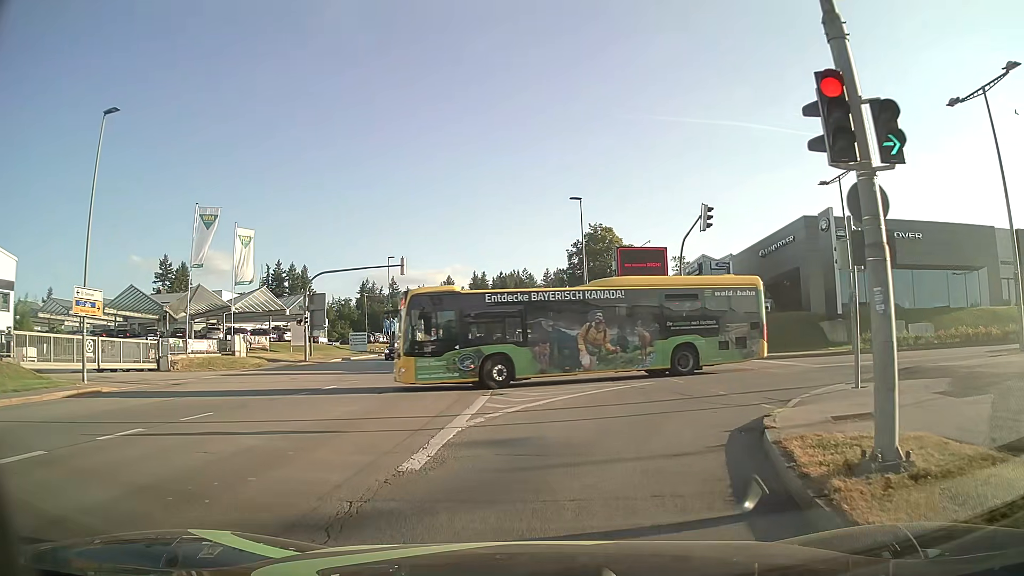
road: tertiary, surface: asphalt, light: Day
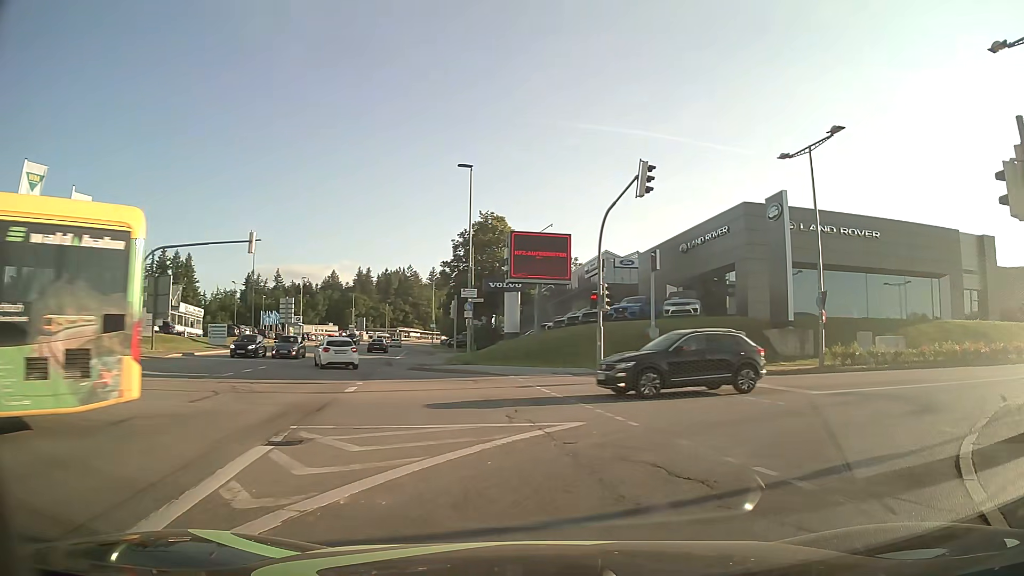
(+0.3, +8.4) m; +8°
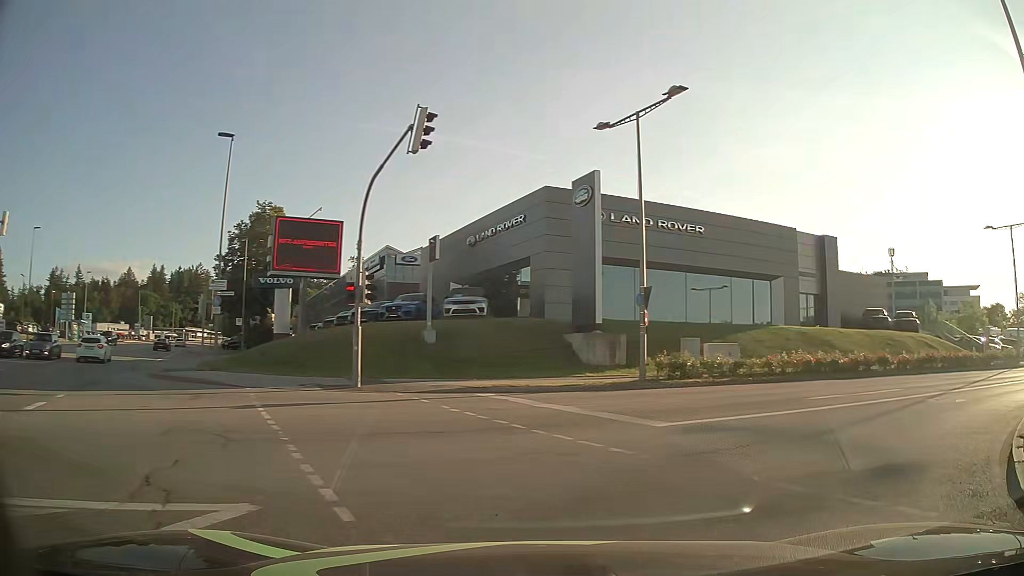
(+0.8, +5.4) m; +19°
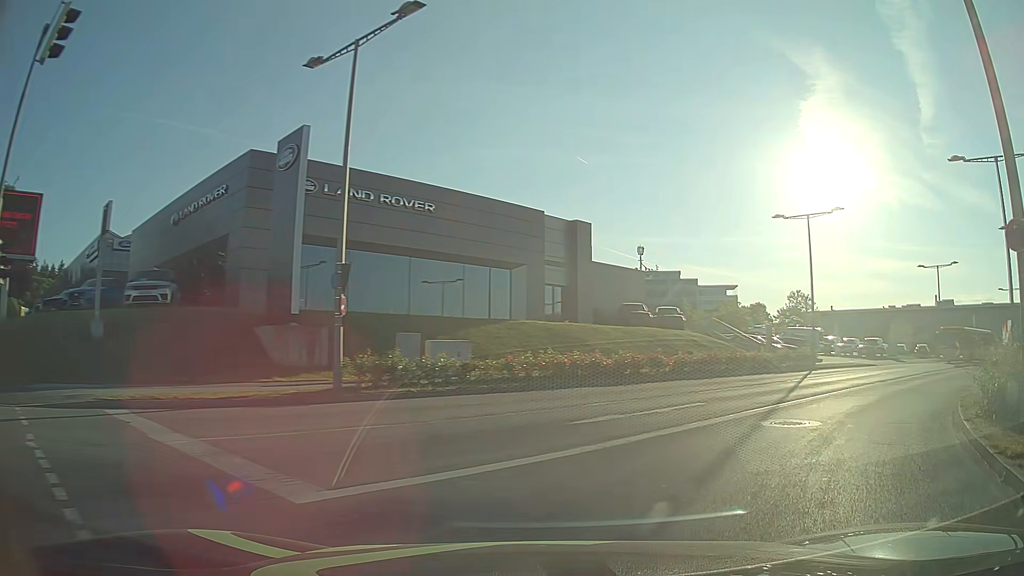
(+1.0, +5.5) m; +22°
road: secondary
(+3, +9) (+9, +17) (+16, +24) (+24, +31) (+32, +37) (+40, +43) (+48, +49) (+56, +54) (+65, +58) (+74, +63) m
